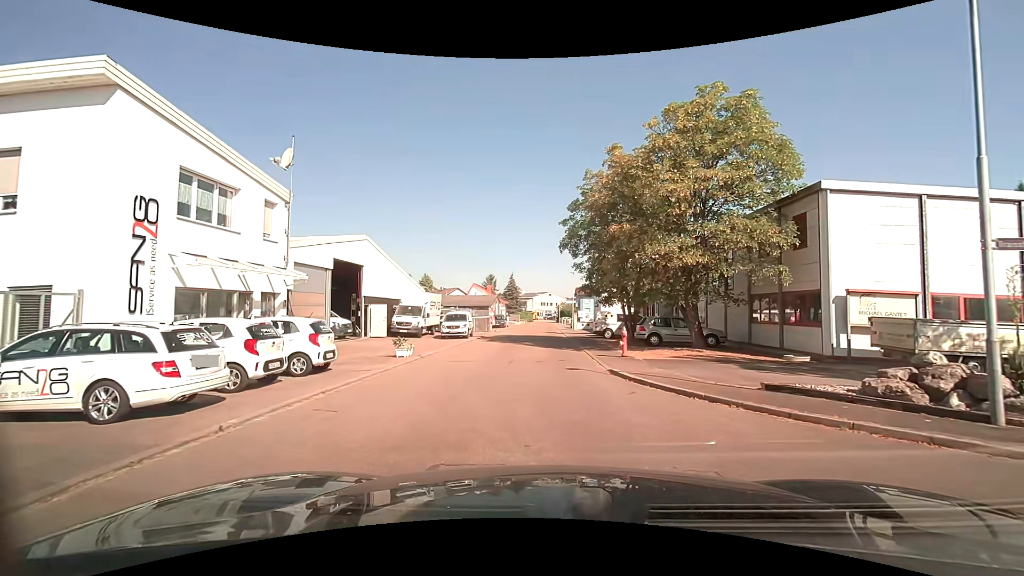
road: residential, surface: asphalt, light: Day
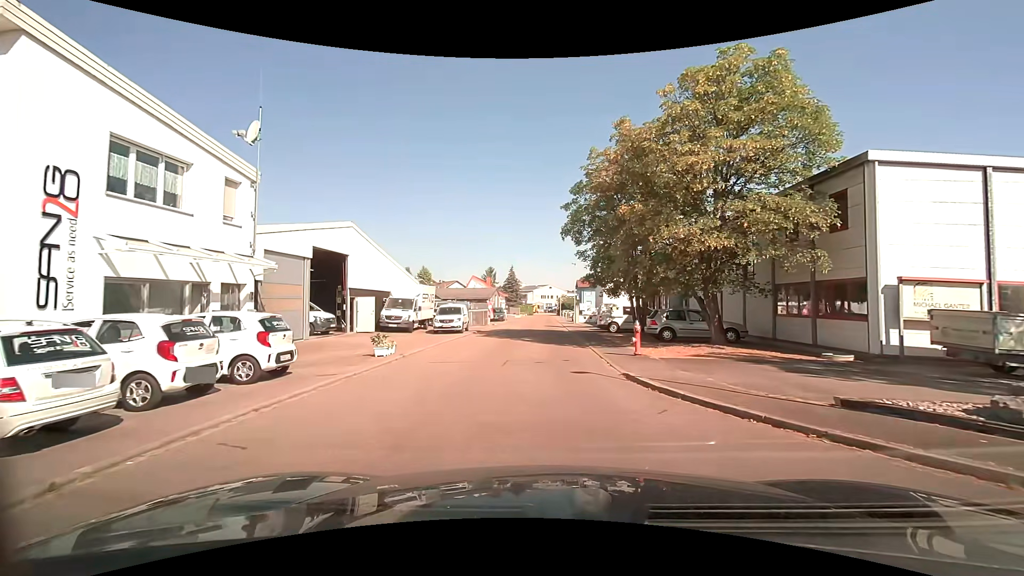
(0.0, +2.6) m; 0°
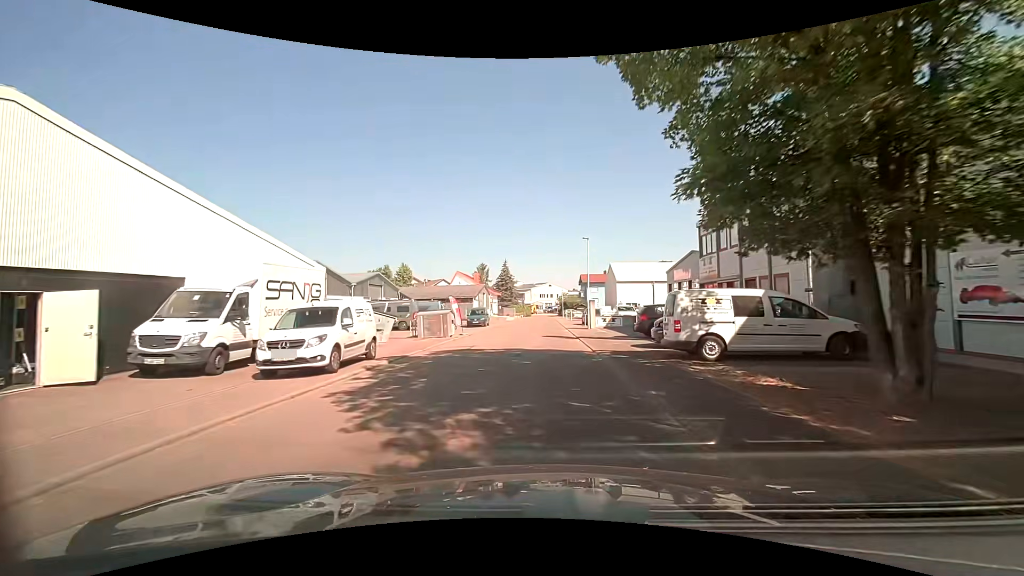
(0.0, +18.9) m; 0°
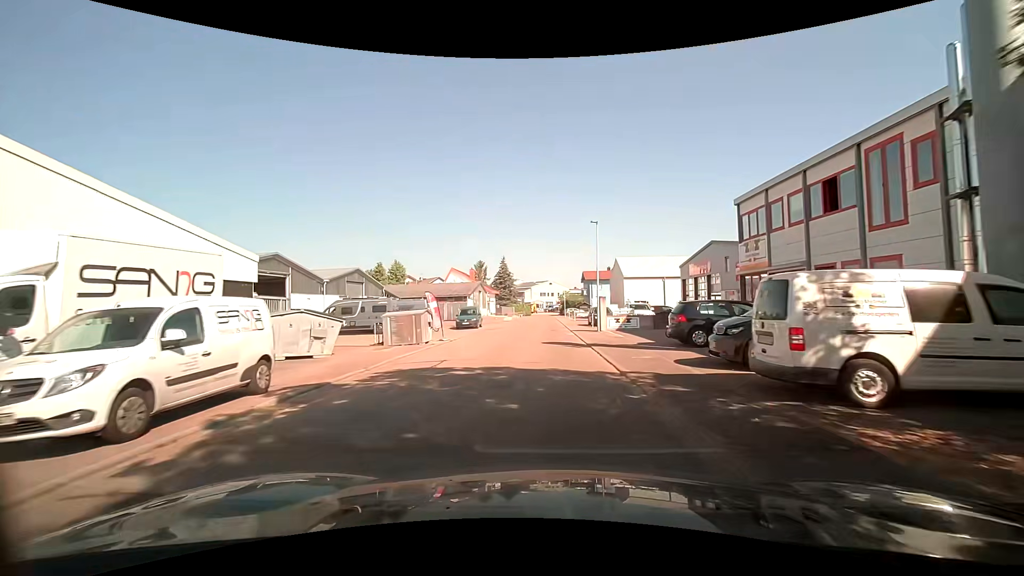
(0.0, +6.0) m; 0°
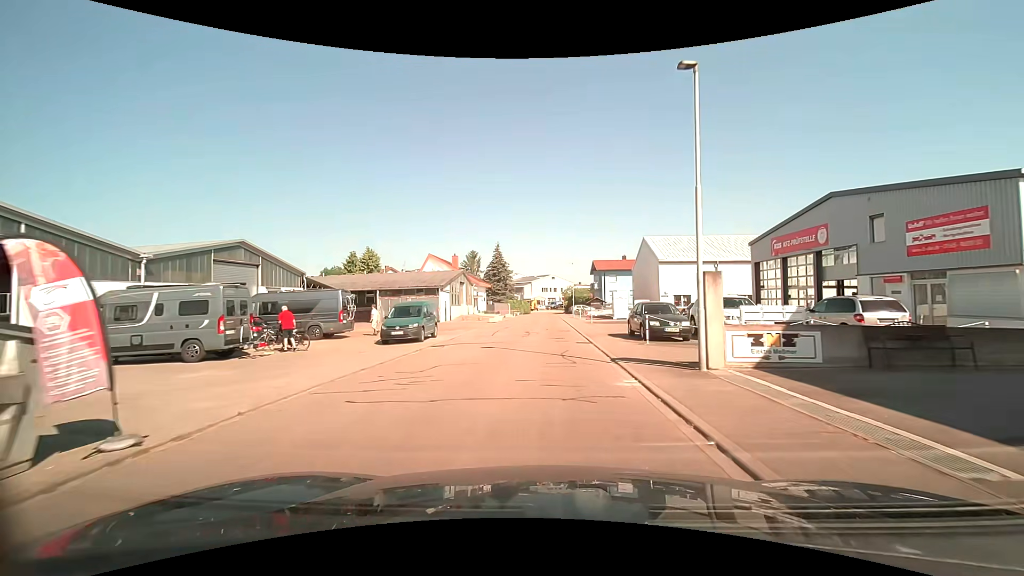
(0.0, +18.6) m; 0°
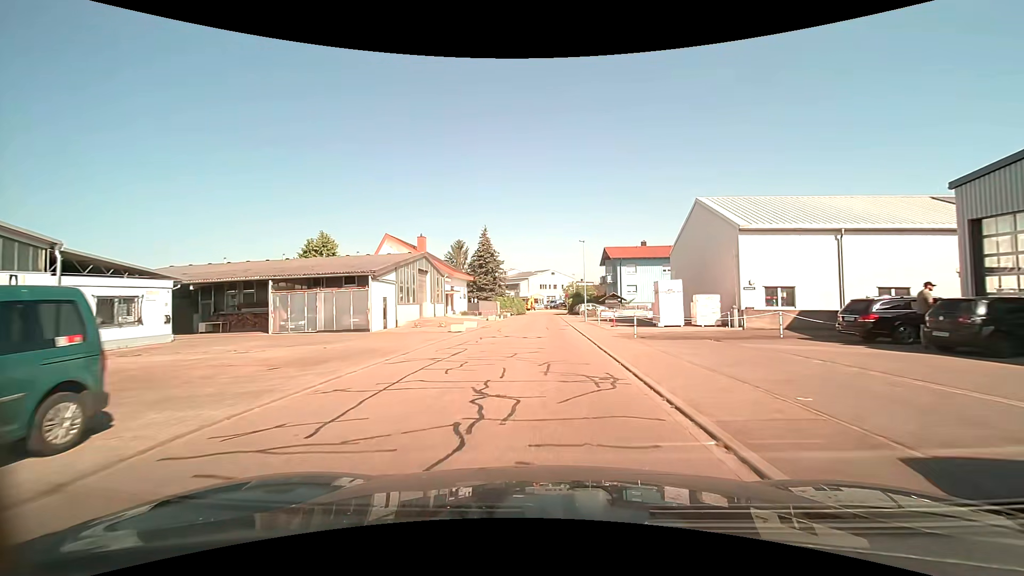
(0.0, +18.7) m; 0°
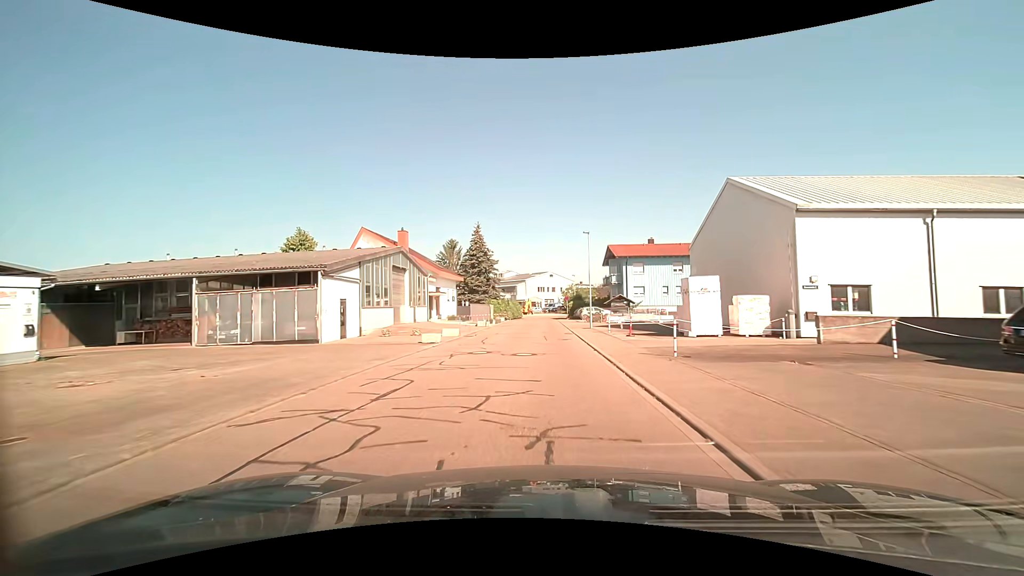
(0.0, +6.2) m; 0°
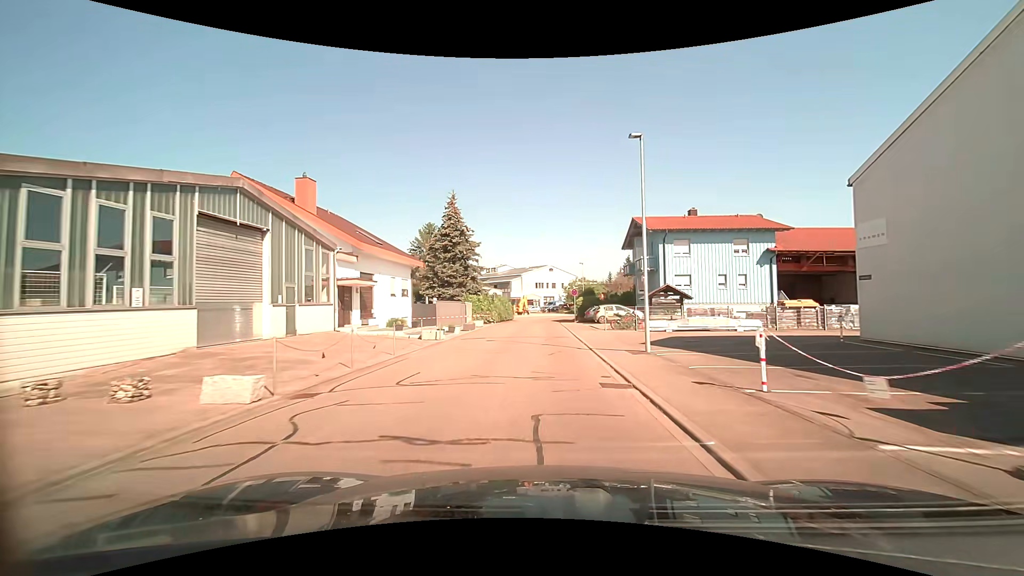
(0.0, +18.7) m; 0°
(0, +10) (0, +20) (0, +30) (0, +40) (0, +50) (+1, +60) (+3, +70) (+6, +79) (+10, +88) (+15, +97) m
